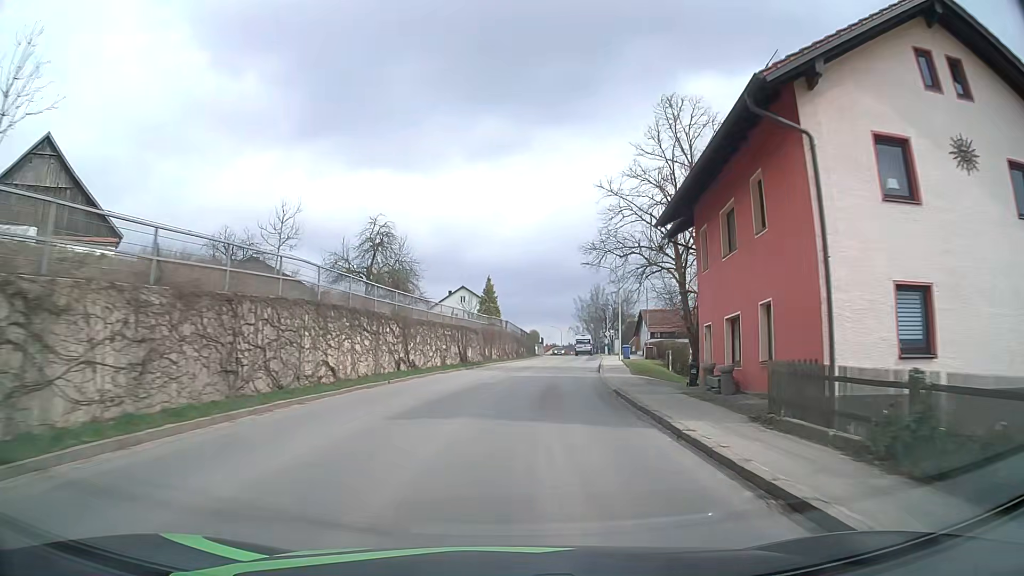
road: tertiary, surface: asphalt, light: Day
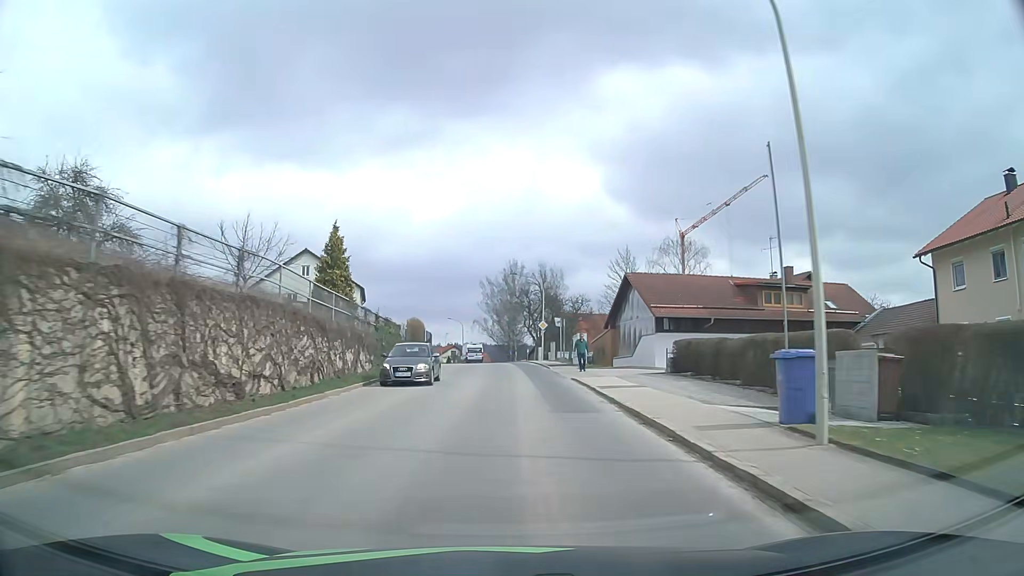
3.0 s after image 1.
(+4.1, +42.7) m; +9°
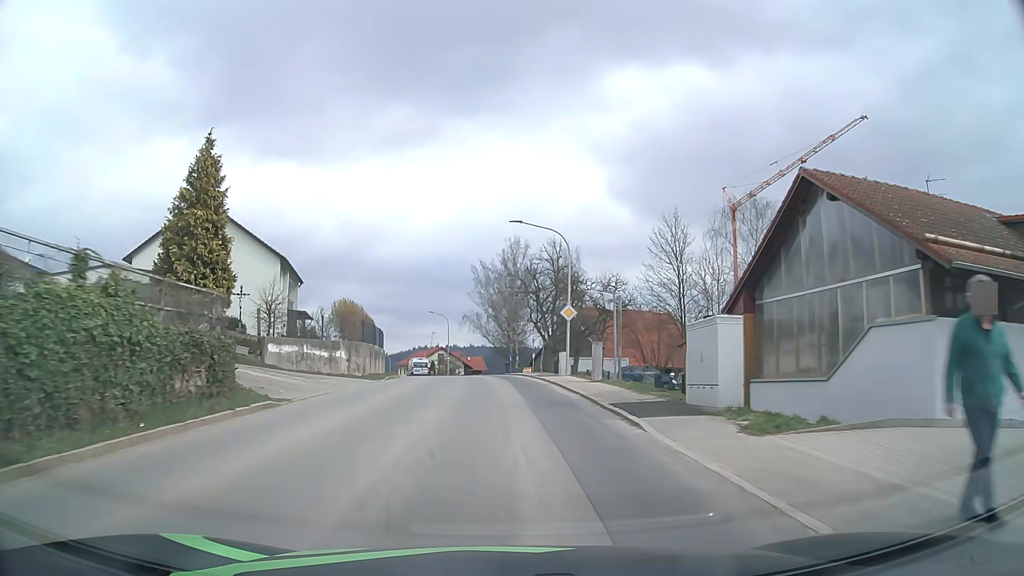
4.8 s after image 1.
(+0.3, +25.1) m; 0°
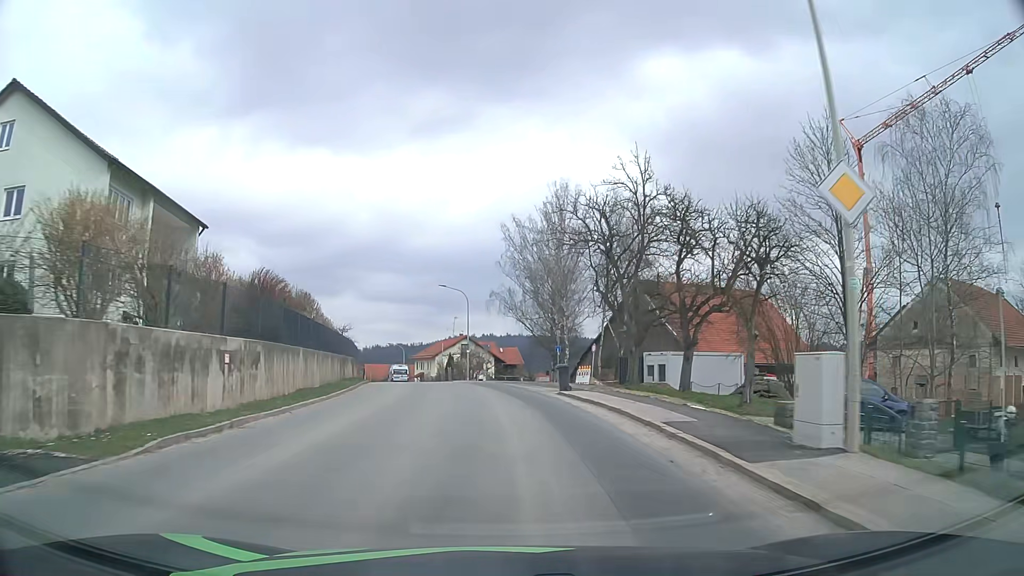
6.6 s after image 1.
(-0.5, +24.8) m; -3°
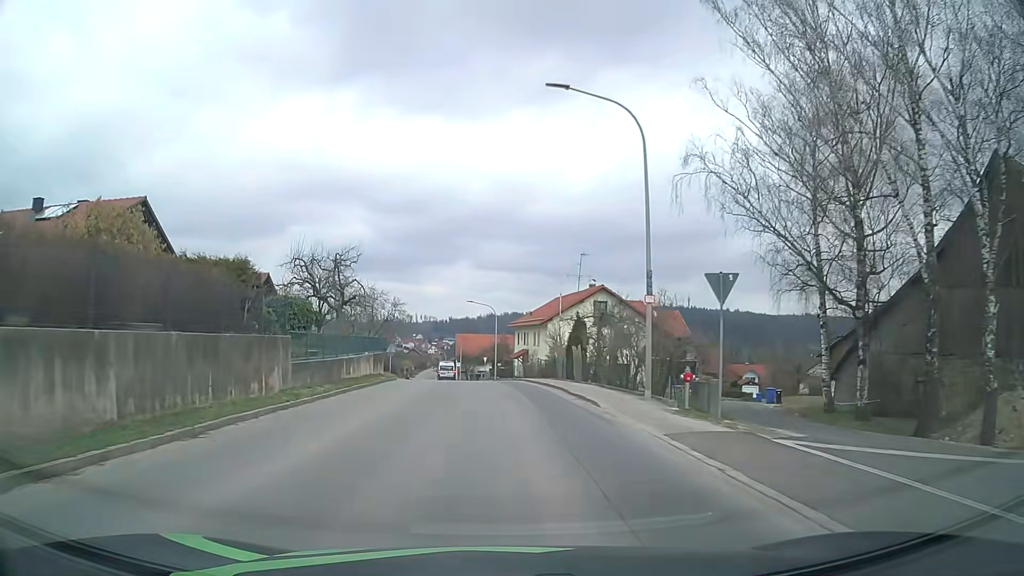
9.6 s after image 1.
(-3.7, +41.1) m; -10°
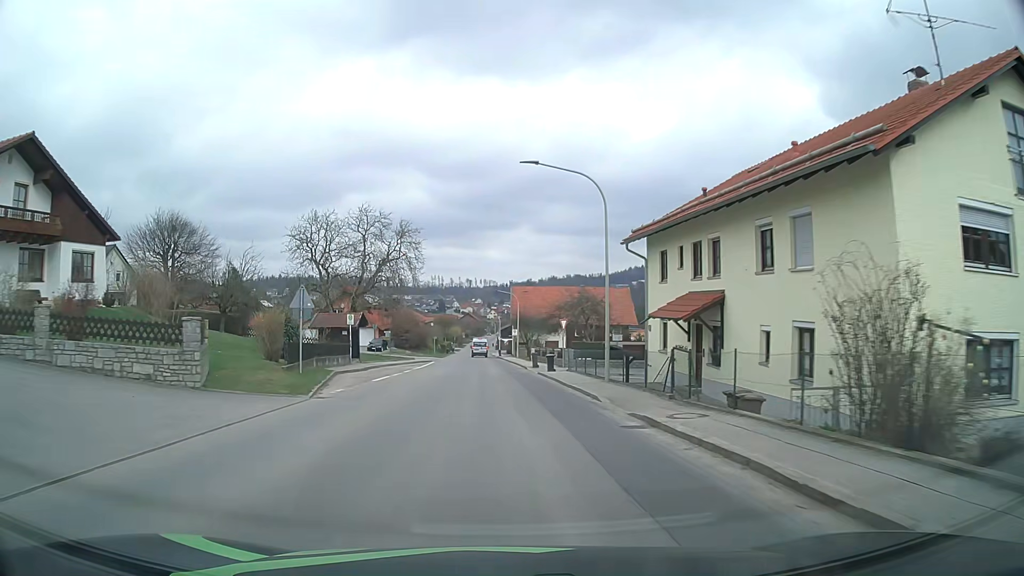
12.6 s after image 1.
(-2.0, +41.6) m; -5°
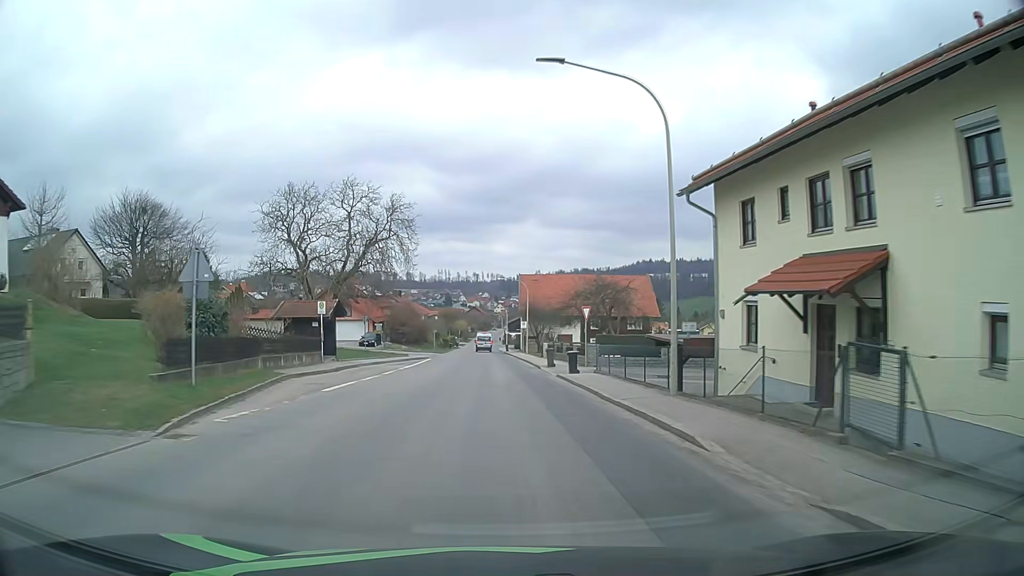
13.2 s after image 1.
(0.0, +8.2) m; 0°
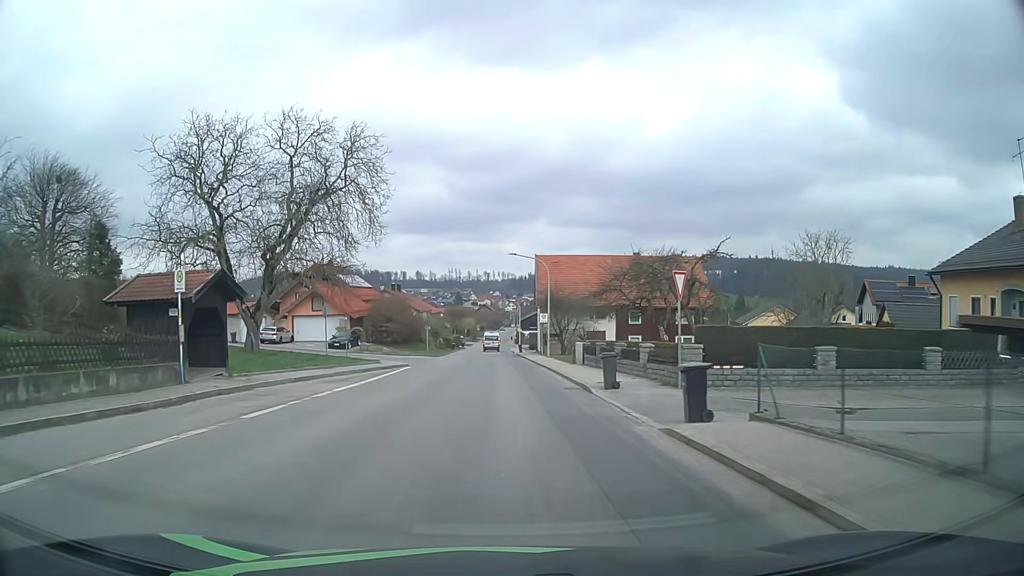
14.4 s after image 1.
(-0.2, +16.5) m; -1°
(0, +10) (0, +20) (0, +30) (0, +40) (-1, +50) (-1, +60) (-1, +70) (-1, +80) (-2, +90) (-2, +100) m
